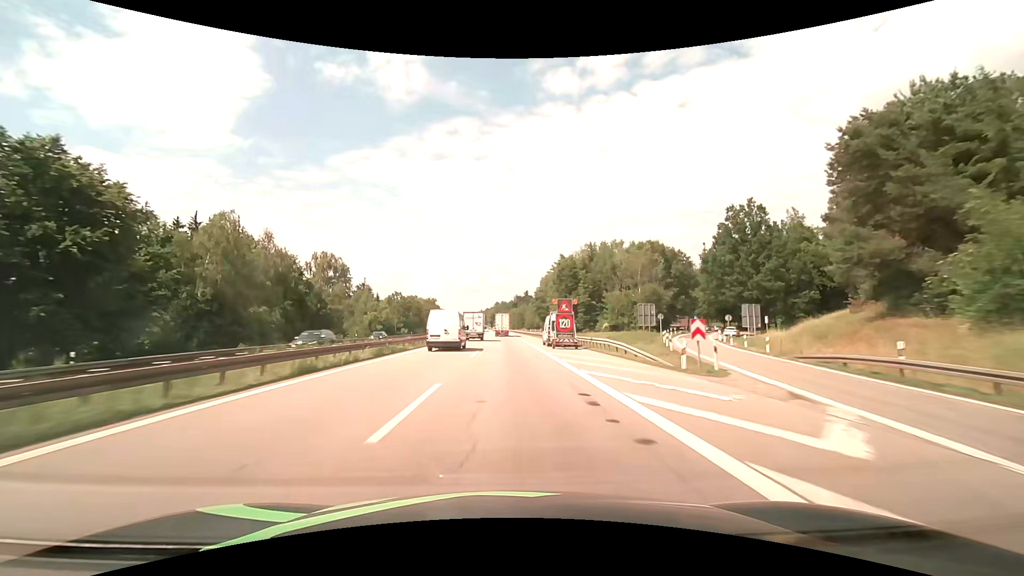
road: motorway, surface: asphalt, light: Day
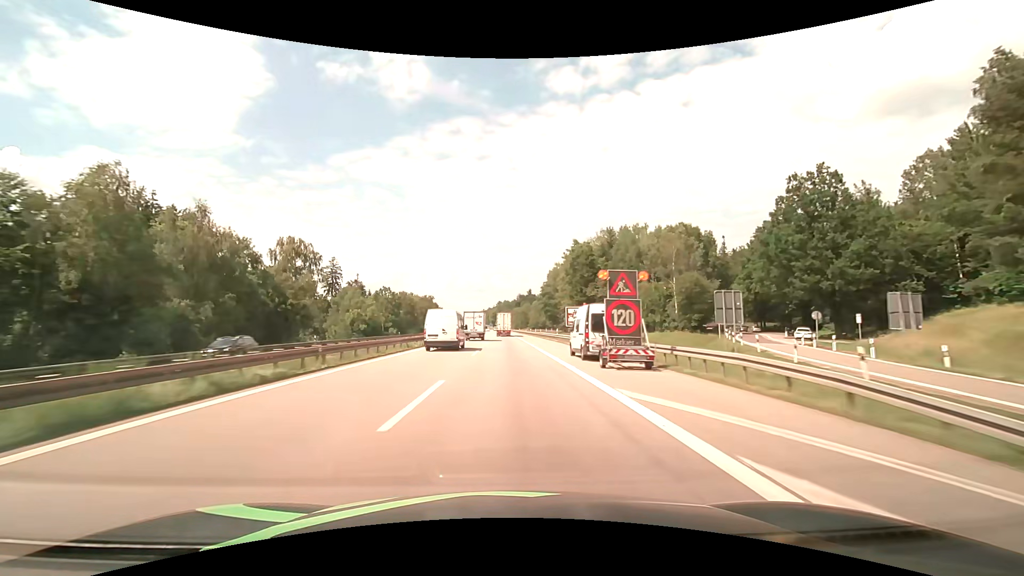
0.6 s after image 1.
(-0.1, +17.3) m; 0°
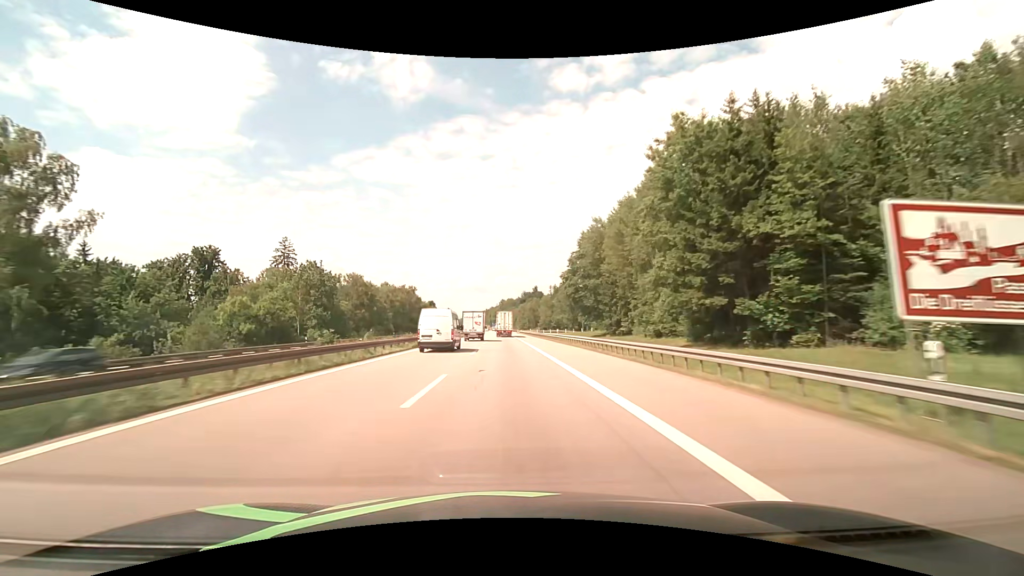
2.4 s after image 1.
(-0.3, +52.3) m; -1°
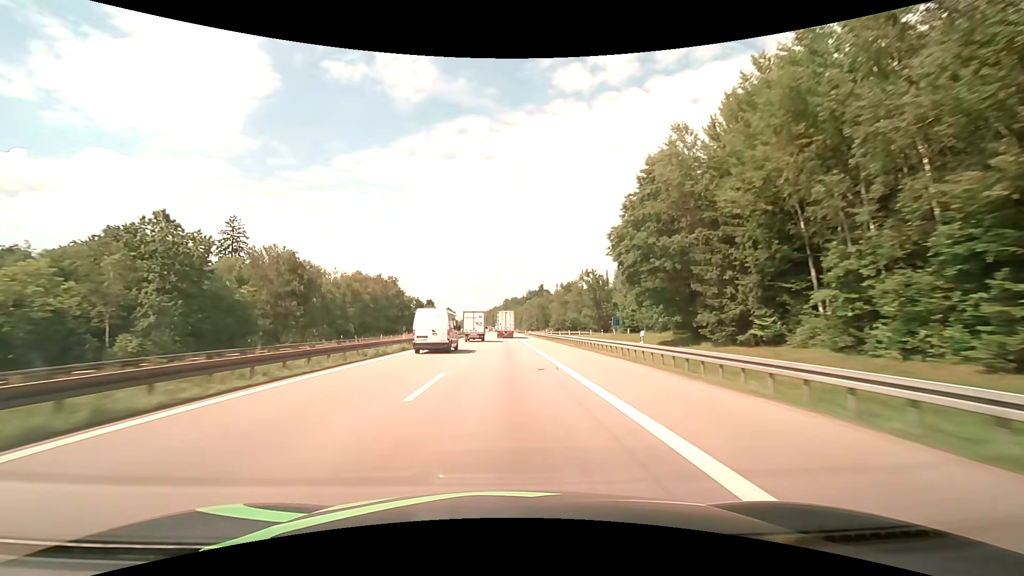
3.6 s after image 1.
(-0.1, +35.1) m; 0°
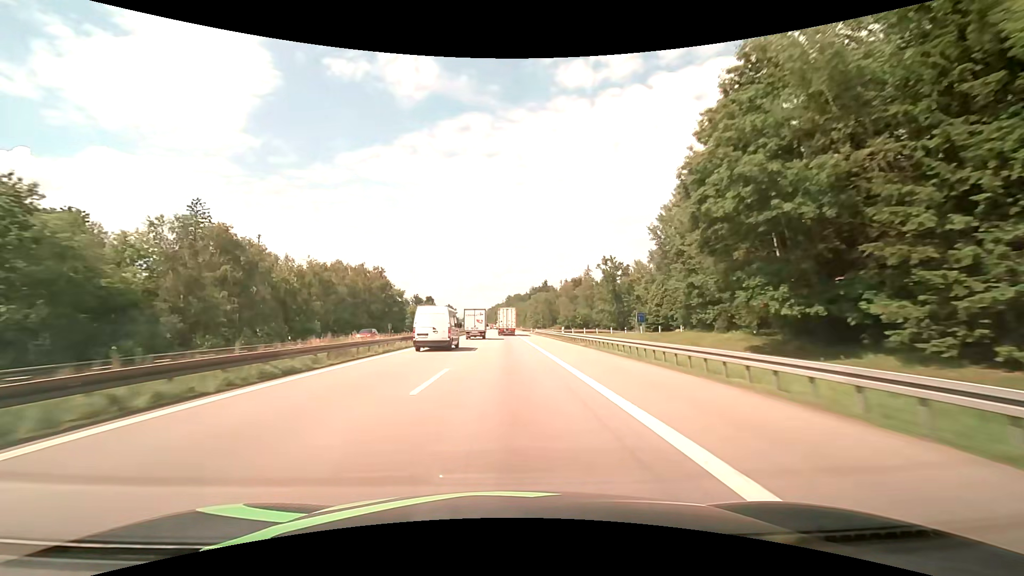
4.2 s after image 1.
(-0.1, +17.5) m; 0°
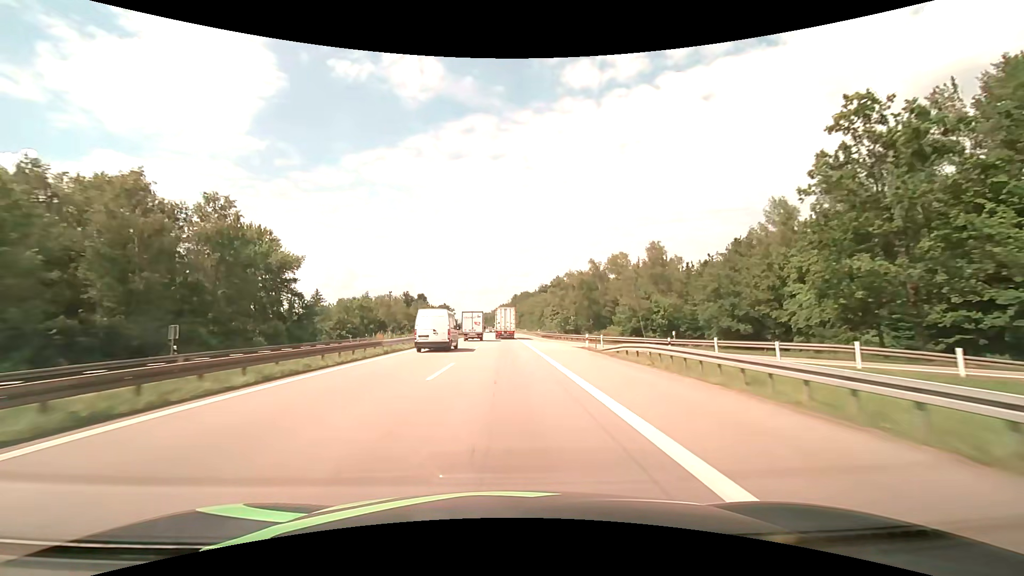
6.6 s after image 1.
(-0.1, +68.1) m; 0°
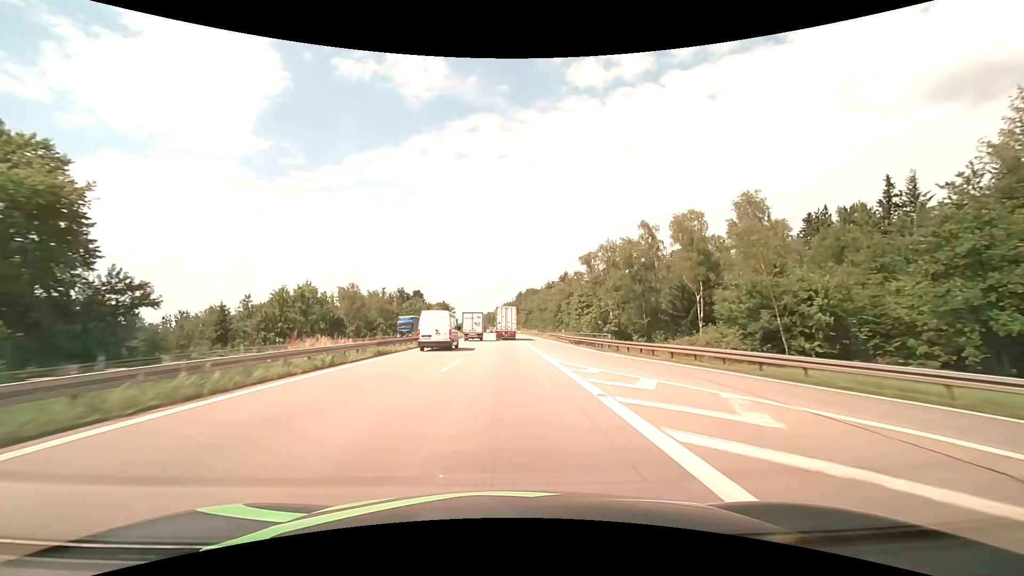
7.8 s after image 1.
(-0.2, +33.5) m; -1°
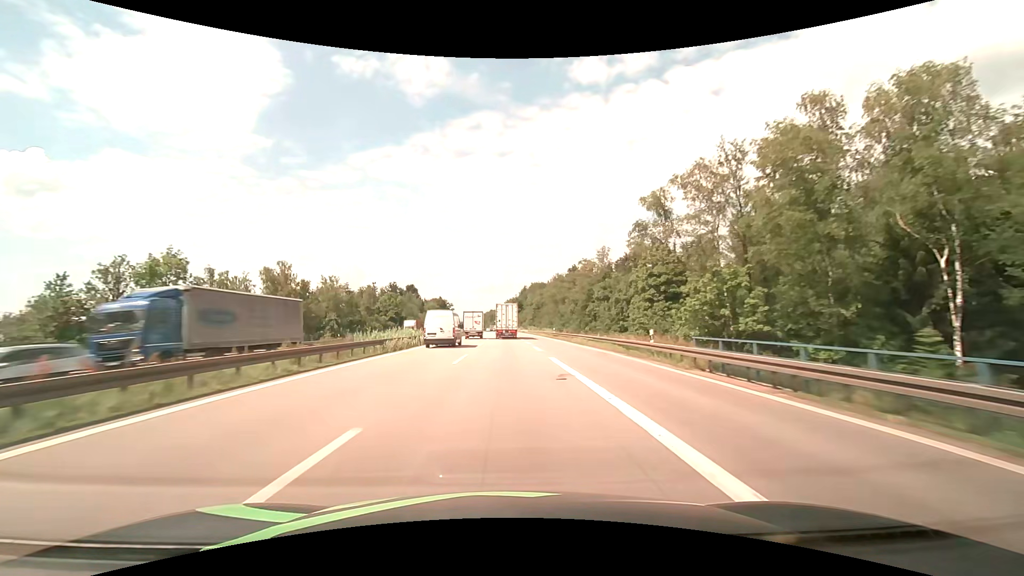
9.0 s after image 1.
(-0.2, +33.2) m; 0°
(0, +10) (0, +20) (0, +30) (0, +40) (0, +50) (0, +60) (-1, +70) (-1, +80) (-1, +90) (-1, +100) m
